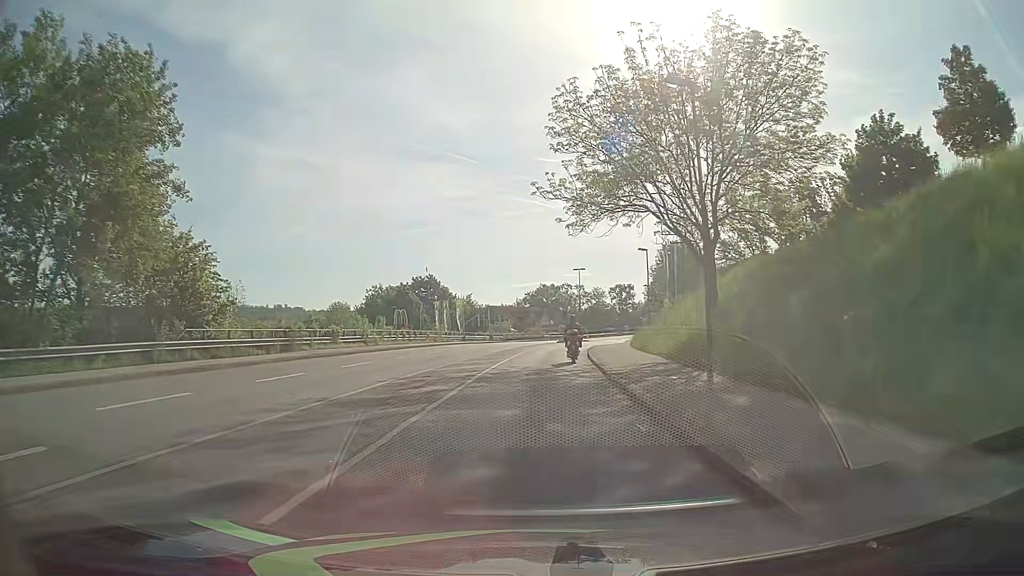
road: tertiary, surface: asphalt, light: Day
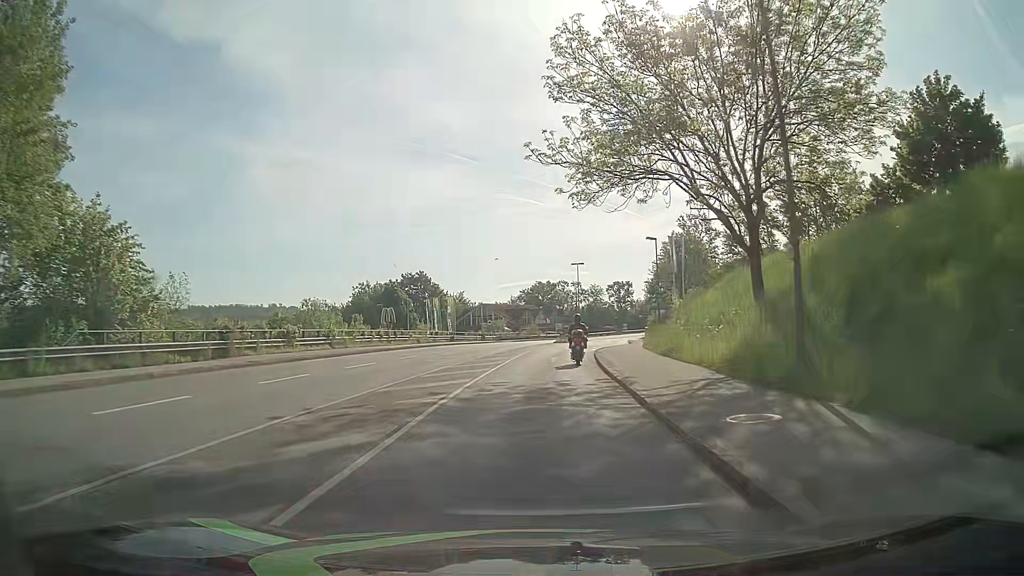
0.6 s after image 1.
(0.0, +6.4) m; 0°
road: primary_link
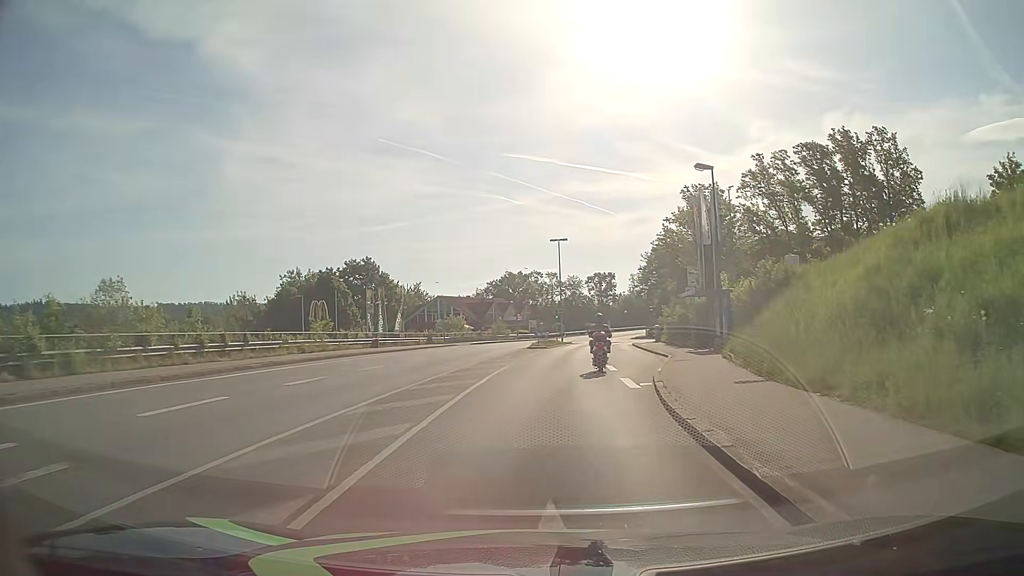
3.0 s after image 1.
(+0.4, +23.2) m; +2°
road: tertiary
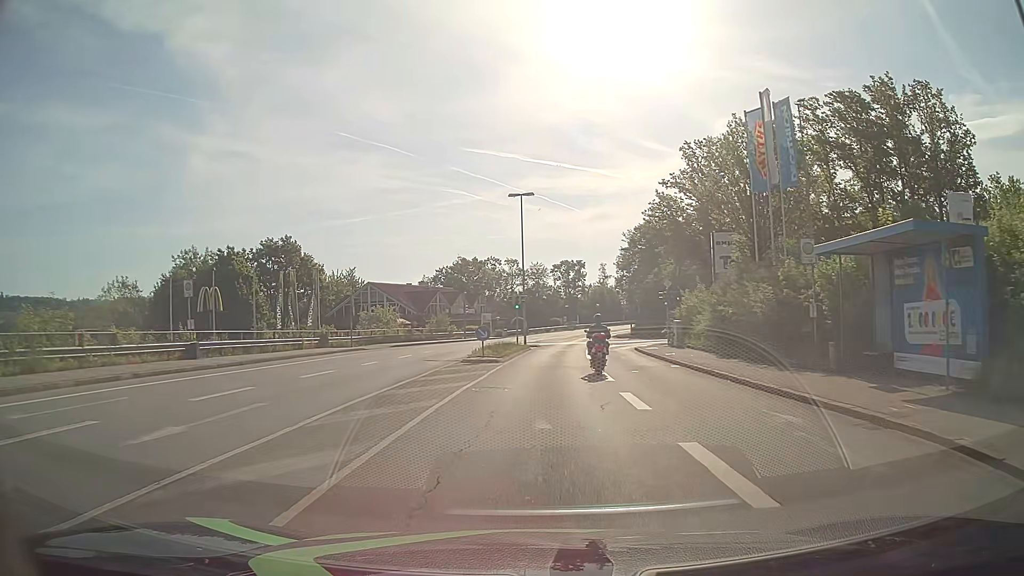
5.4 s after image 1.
(+0.6, +21.7) m; +3°
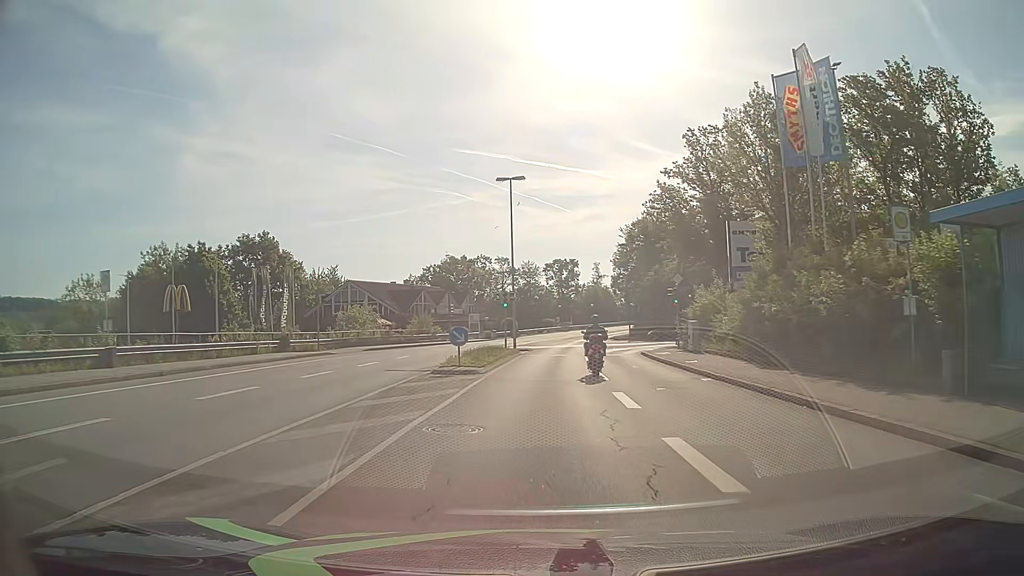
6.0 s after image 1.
(0.0, +5.4) m; +1°
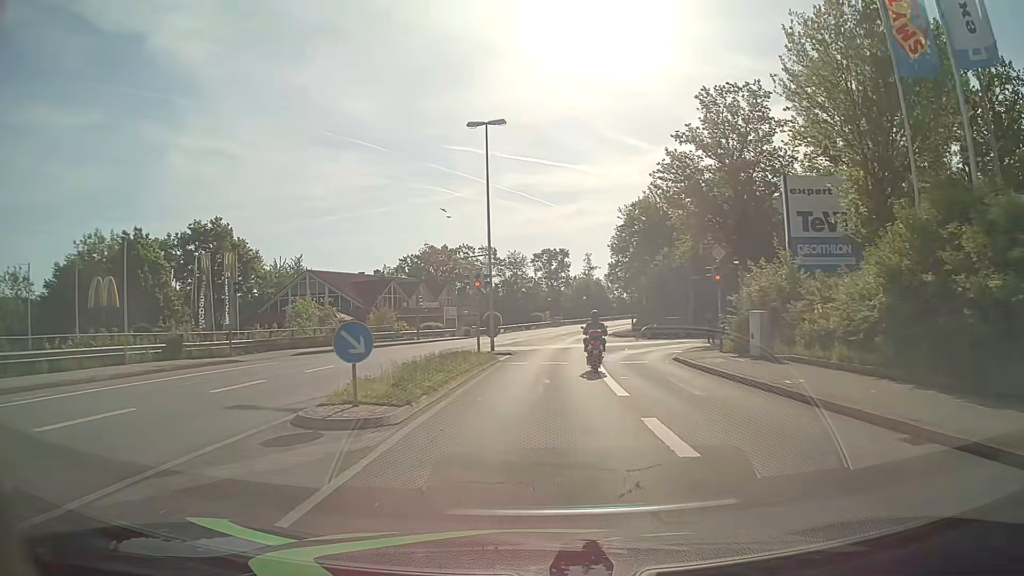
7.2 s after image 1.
(+0.1, +10.7) m; +1°
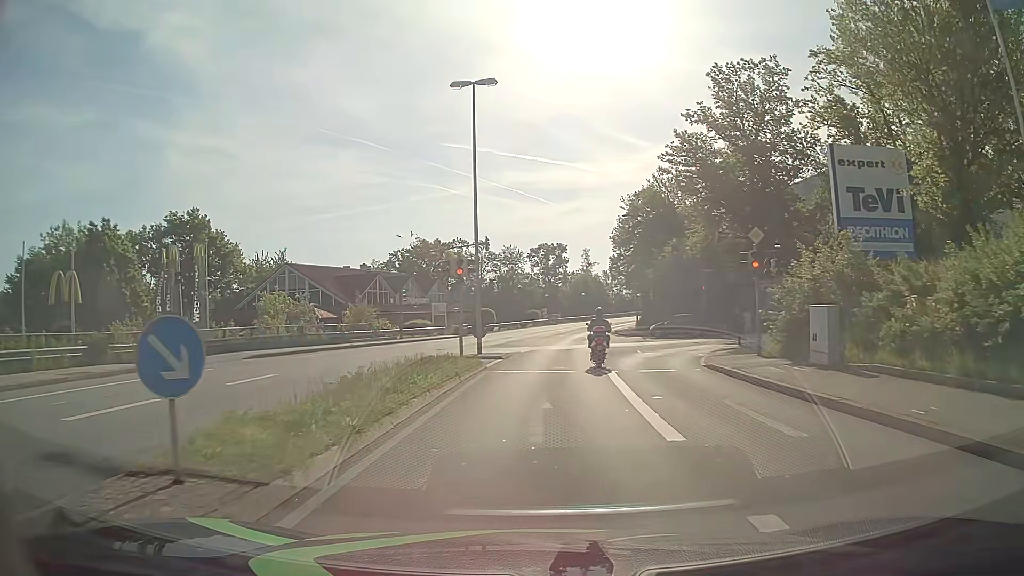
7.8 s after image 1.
(0.0, +4.9) m; 0°
